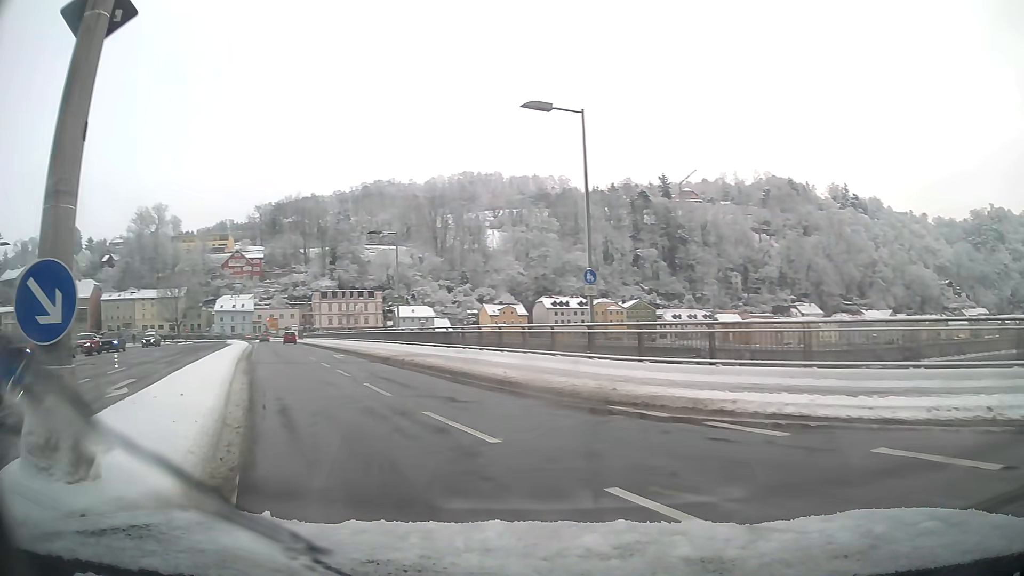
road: primary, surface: asphalt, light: Day
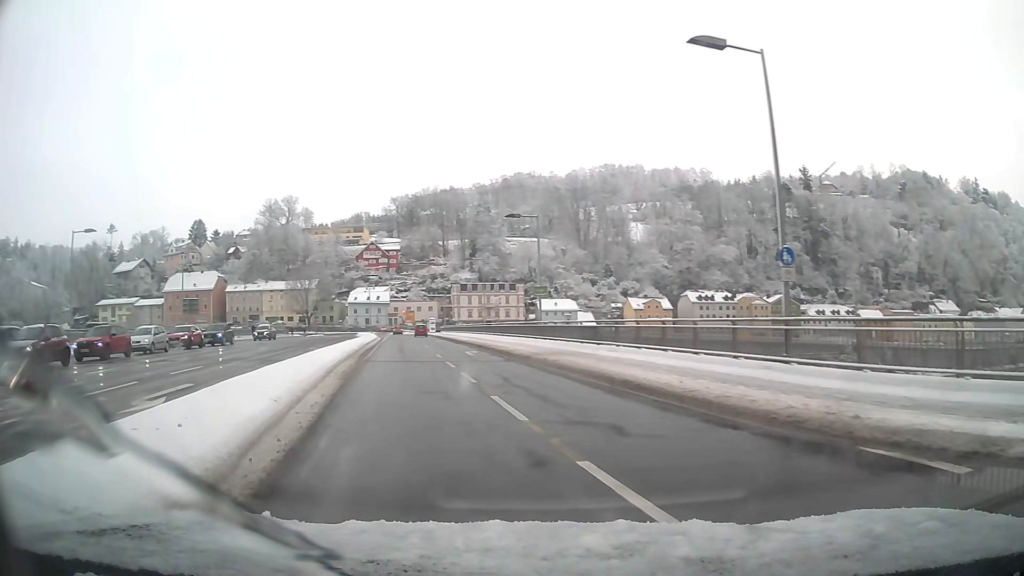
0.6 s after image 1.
(-0.4, +4.4) m; -10°
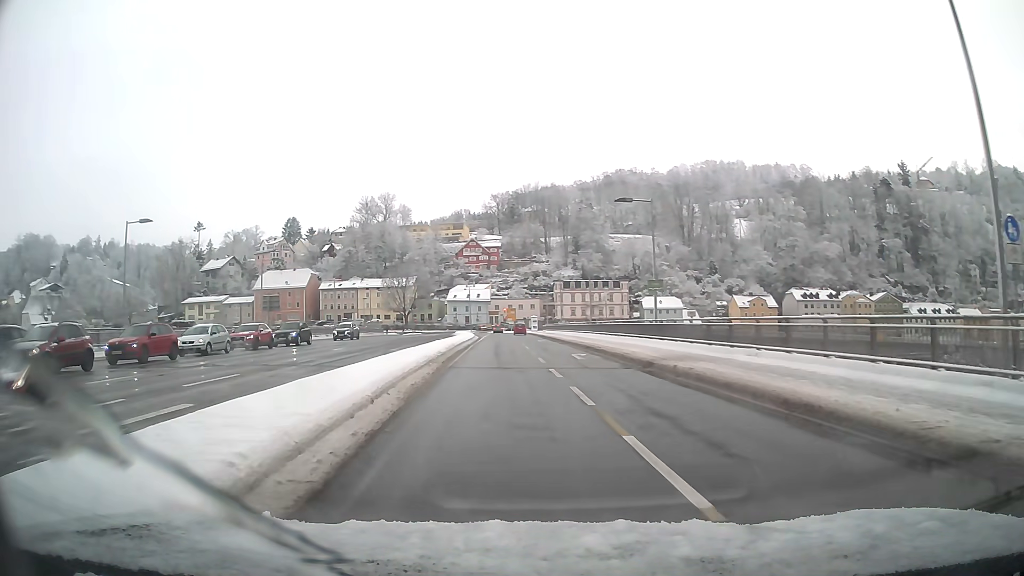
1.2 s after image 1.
(-0.3, +4.7) m; -5°
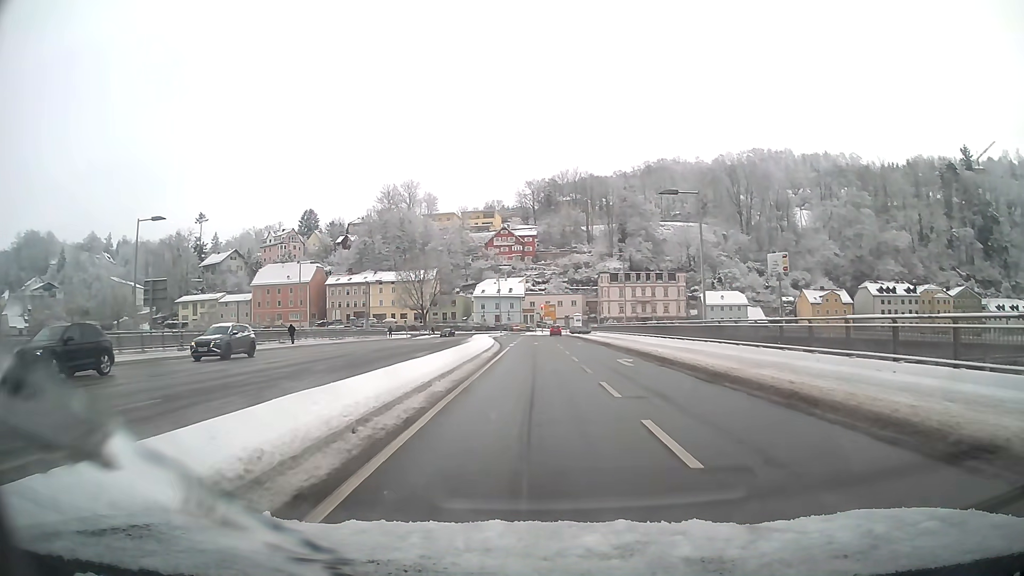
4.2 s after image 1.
(-1.1, +28.4) m; -2°
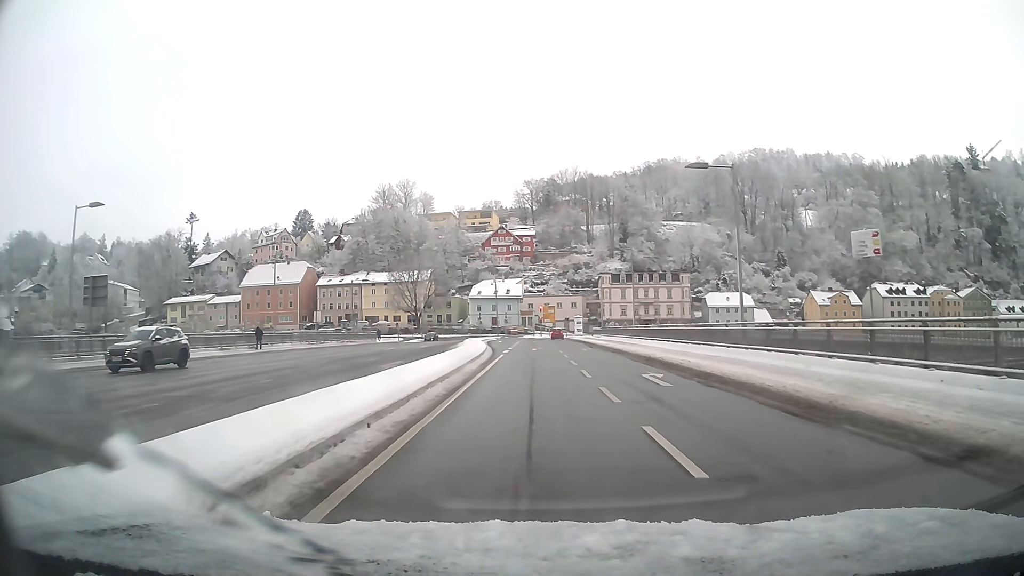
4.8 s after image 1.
(0.0, +6.3) m; 0°
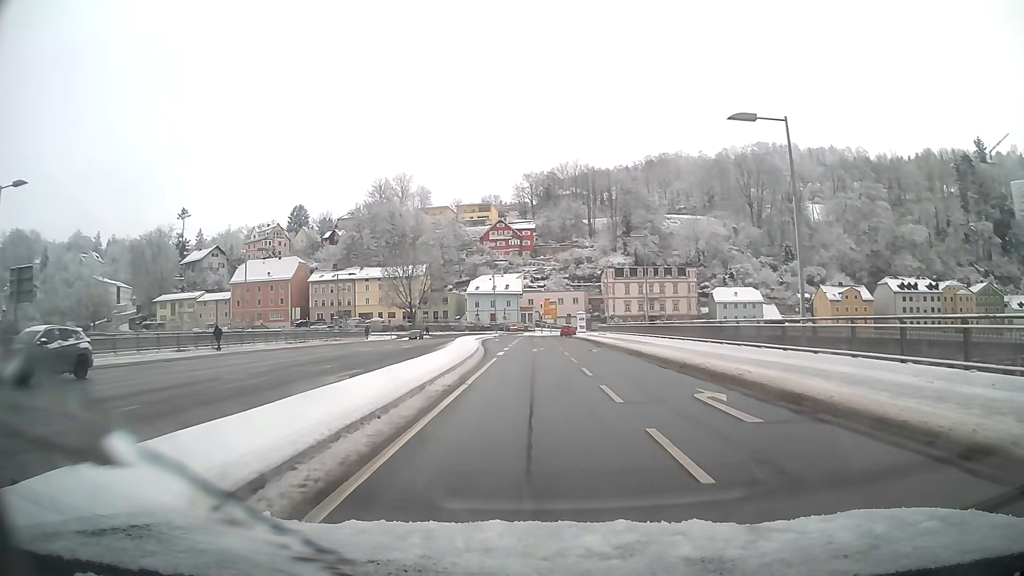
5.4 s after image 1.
(0.0, +6.4) m; 0°
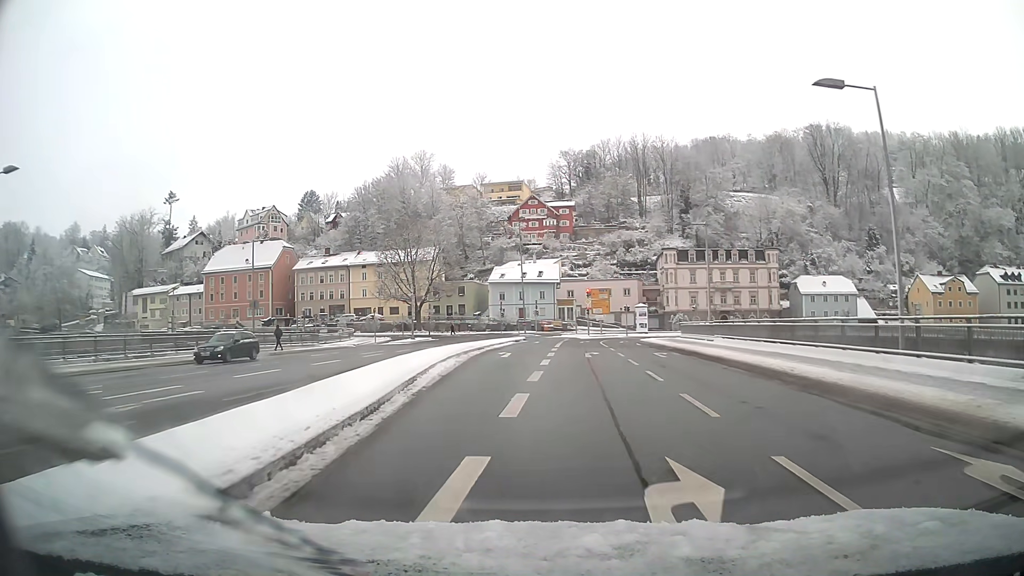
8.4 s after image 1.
(-0.7, +32.2) m; -4°
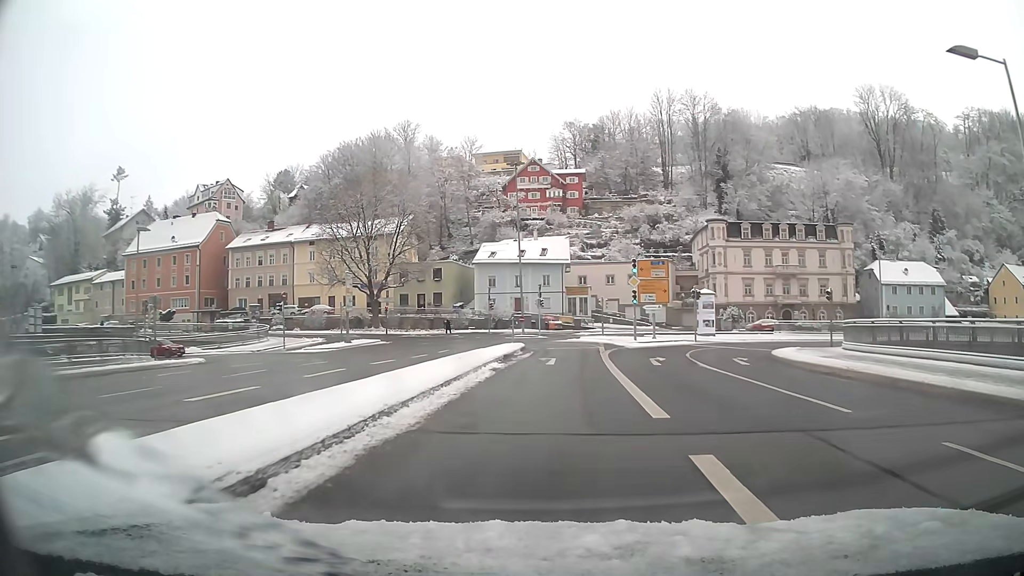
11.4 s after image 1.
(-0.3, +30.0) m; +1°
(0, +10) (+1, +20) (+1, +30) (0, +40) (-5, +49) (-12, +56) (-20, +61) (-29, +65) (-38, +69) (-48, +72) m
